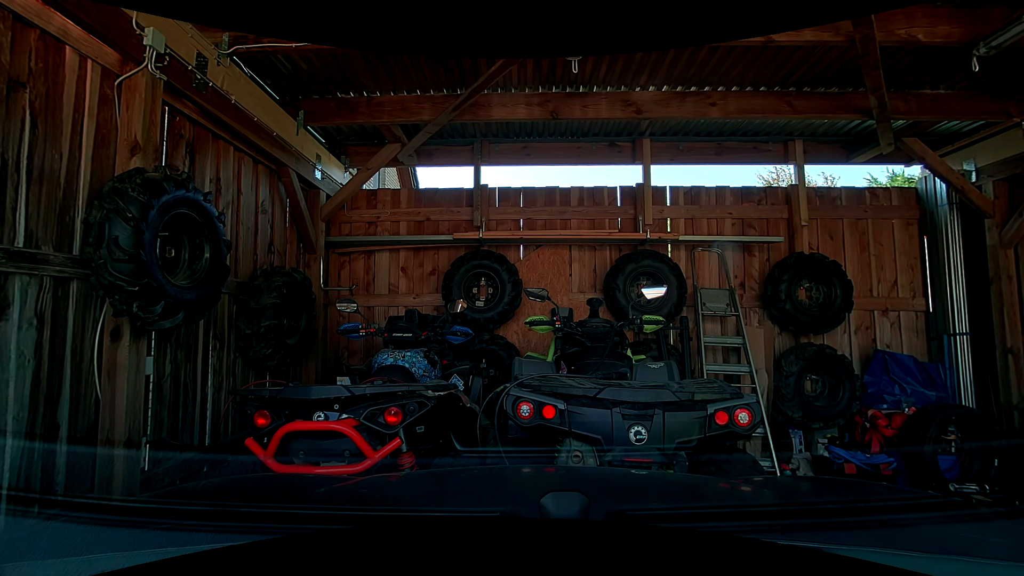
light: Day
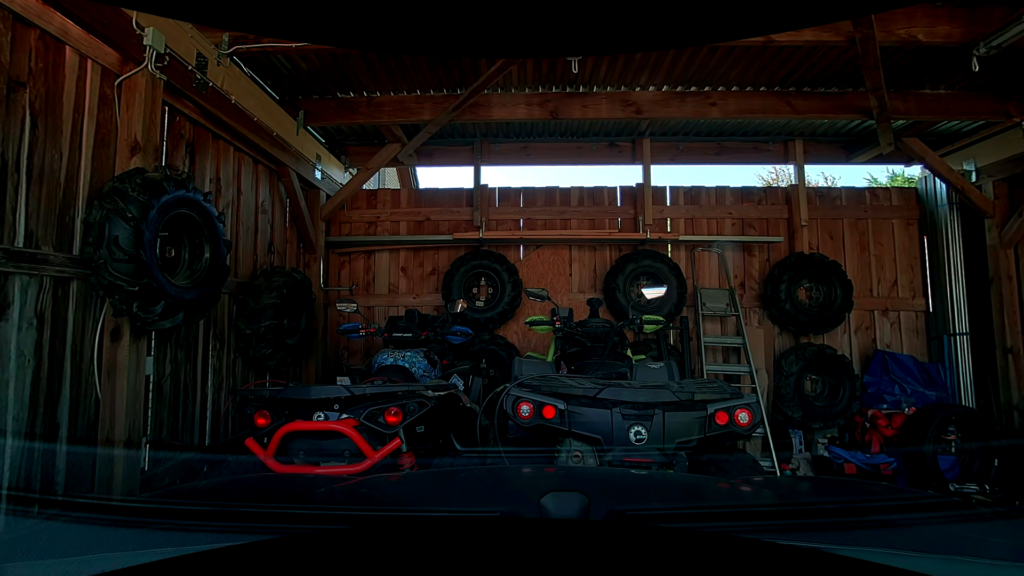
(0.0, 0.0) m; 0°
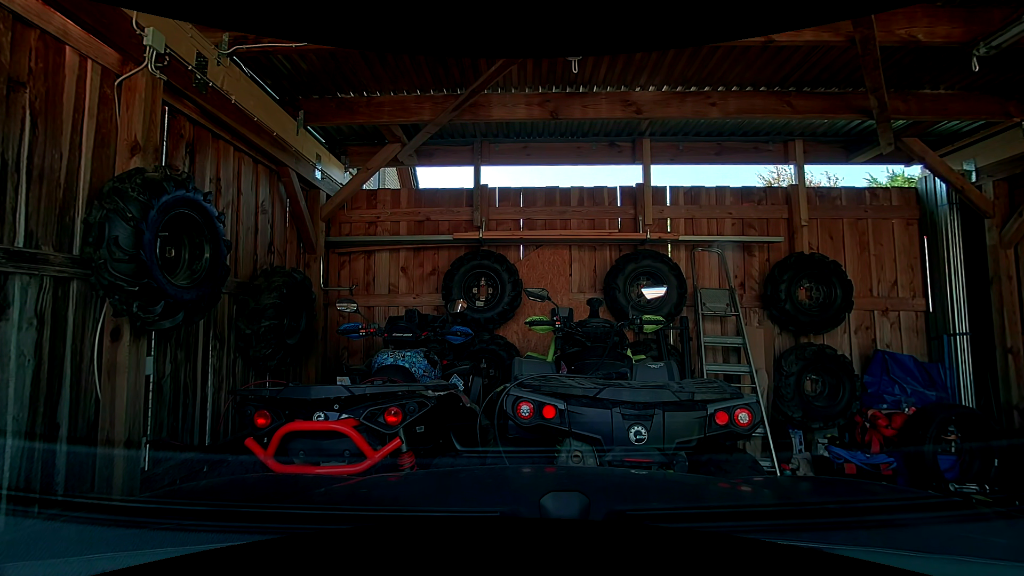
(0.0, 0.0) m; 0°
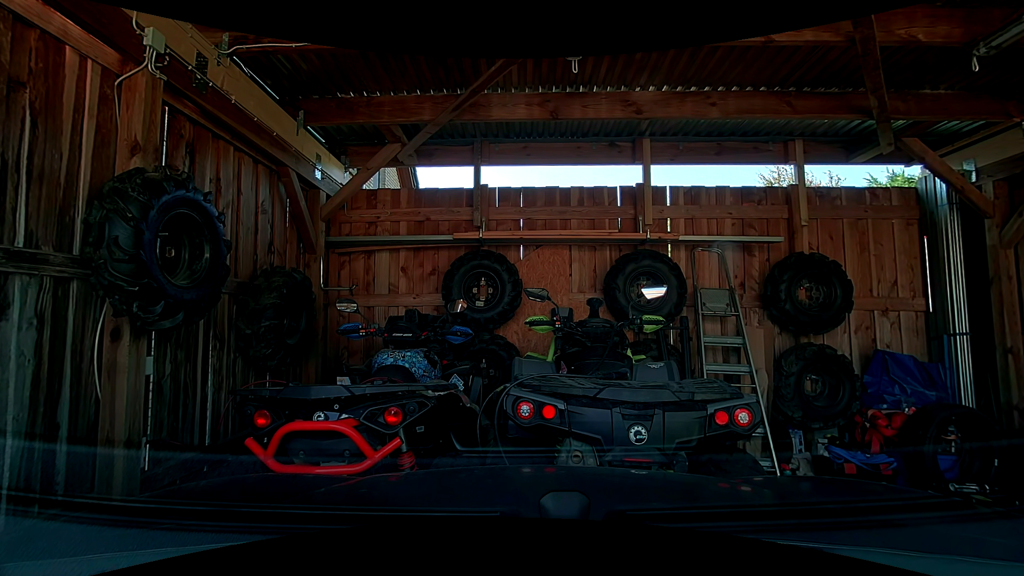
(0.0, 0.0) m; 0°
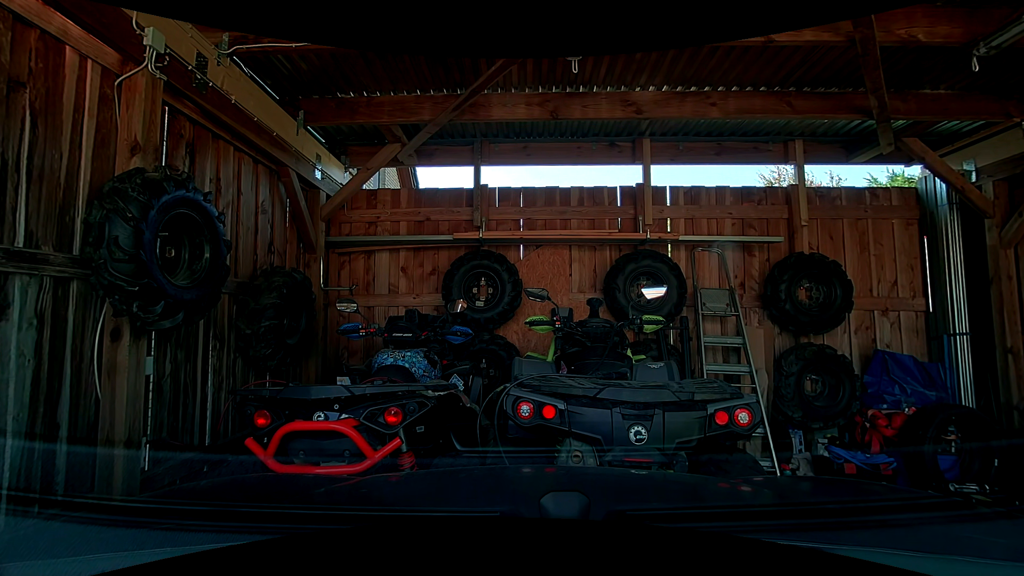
(0.0, 0.0) m; 0°
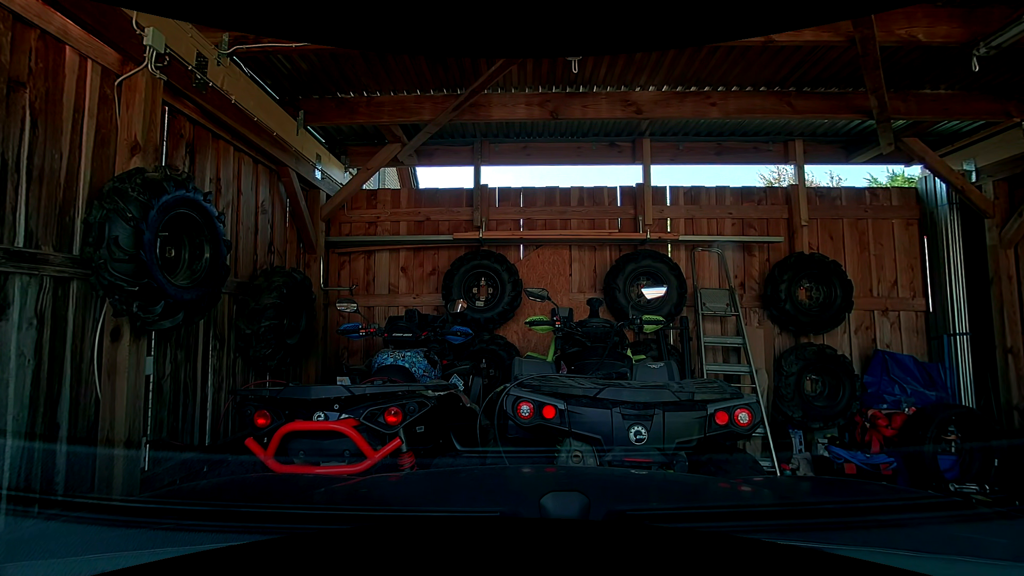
(0.0, 0.0) m; 0°
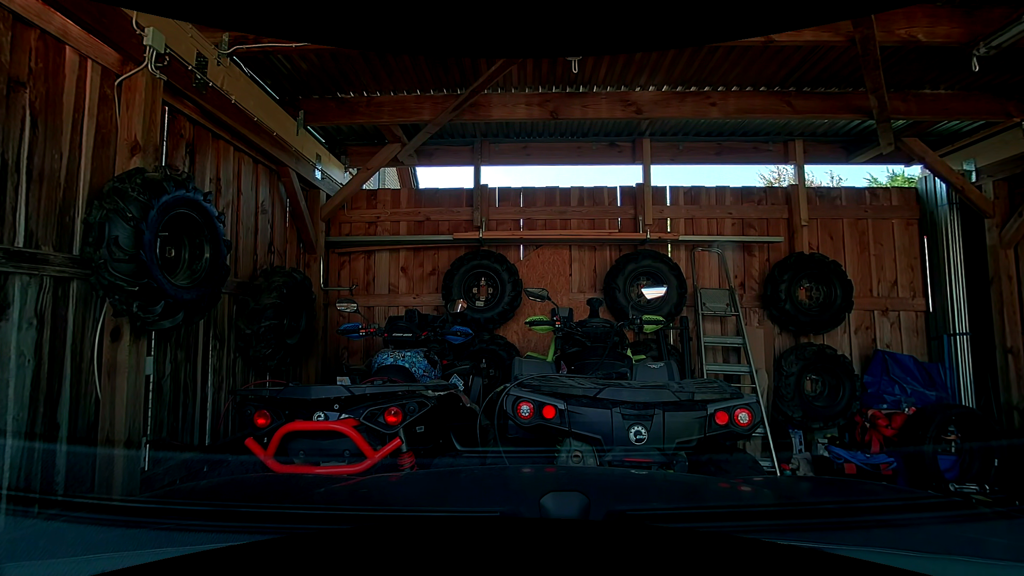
(0.0, 0.0) m; 0°
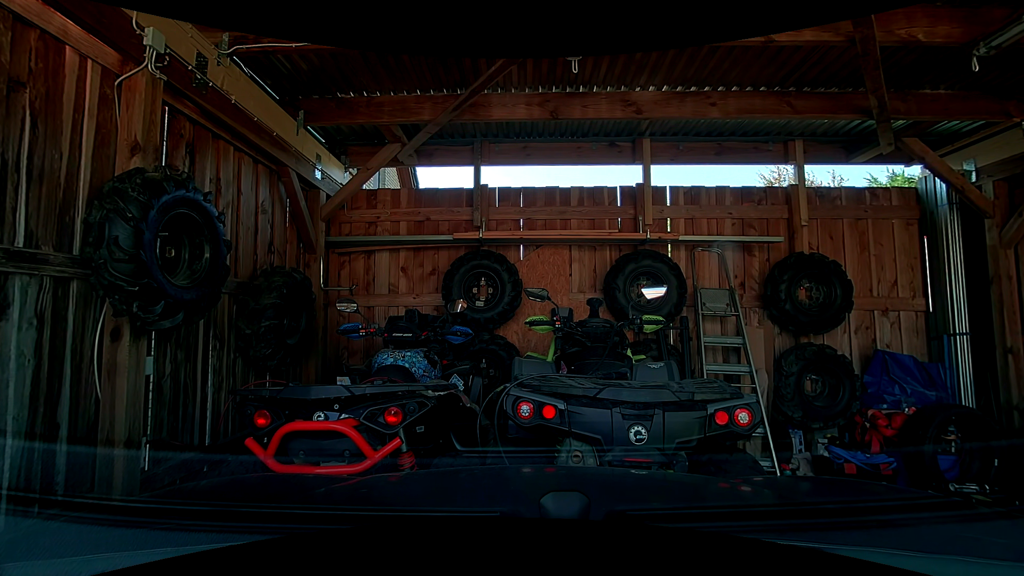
(0.0, 0.0) m; 0°
